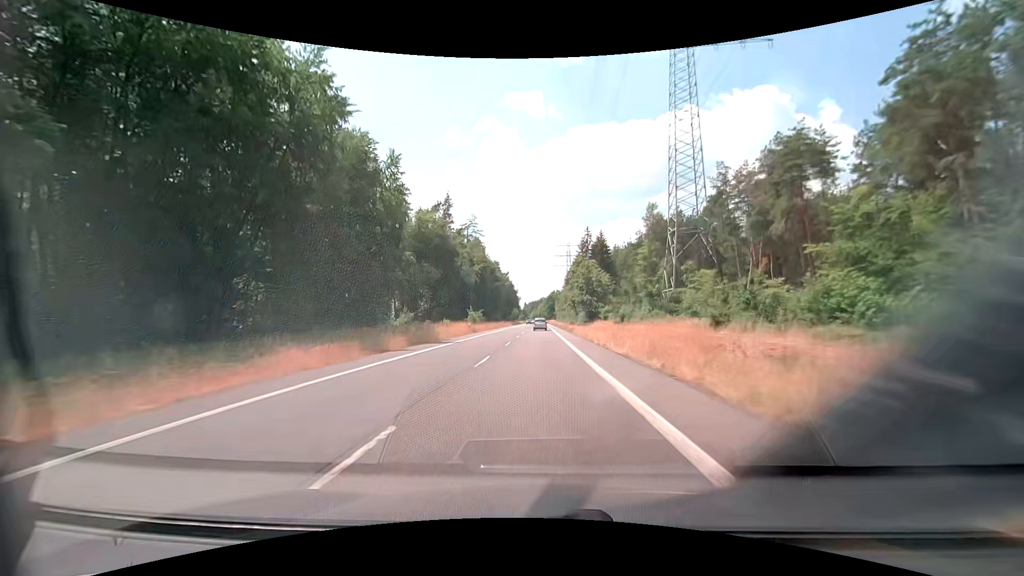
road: secondary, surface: asphalt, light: Day
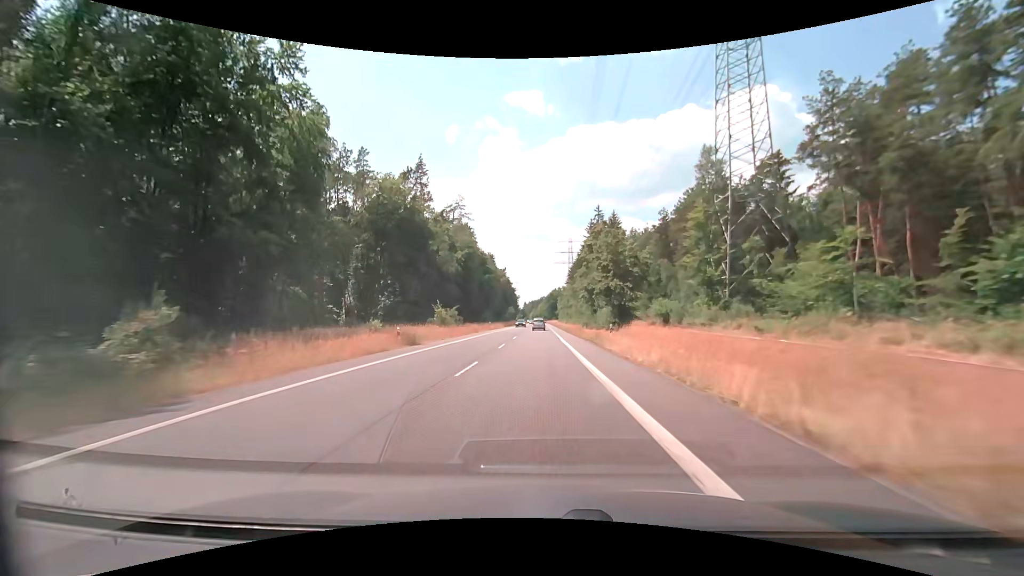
(0.0, +26.4) m; 0°
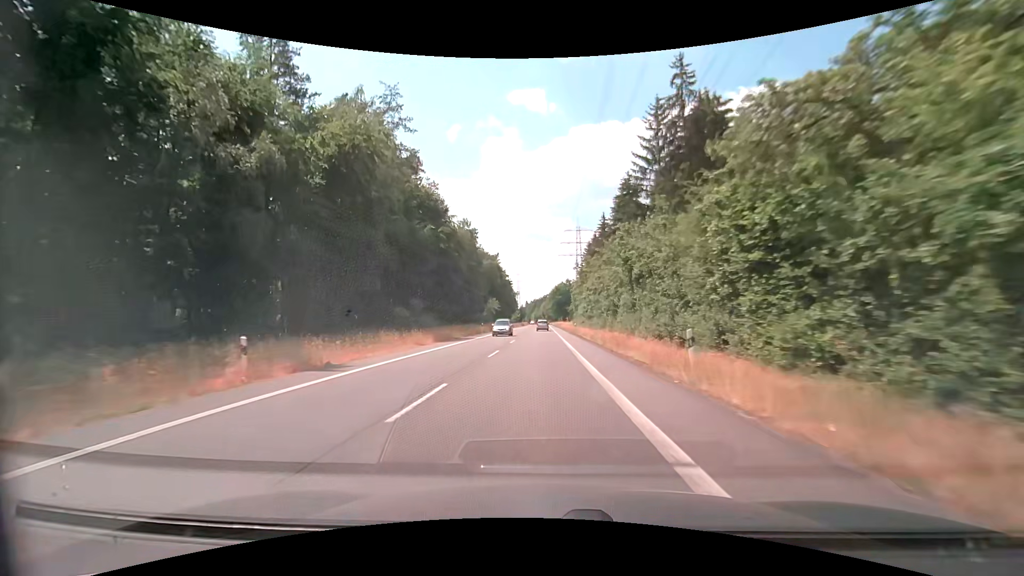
(-0.4, +65.2) m; 0°
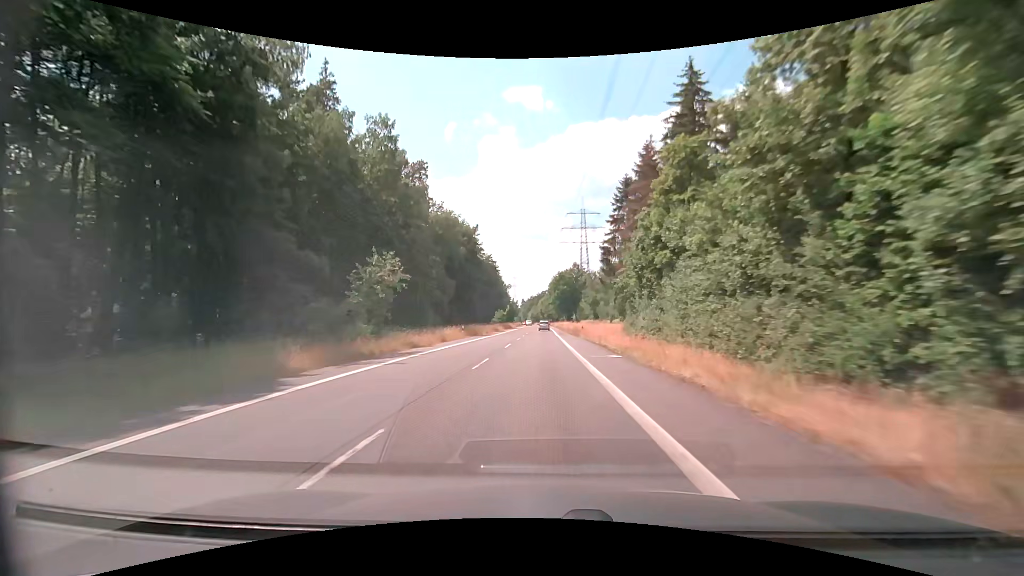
(-0.1, +64.3) m; 0°
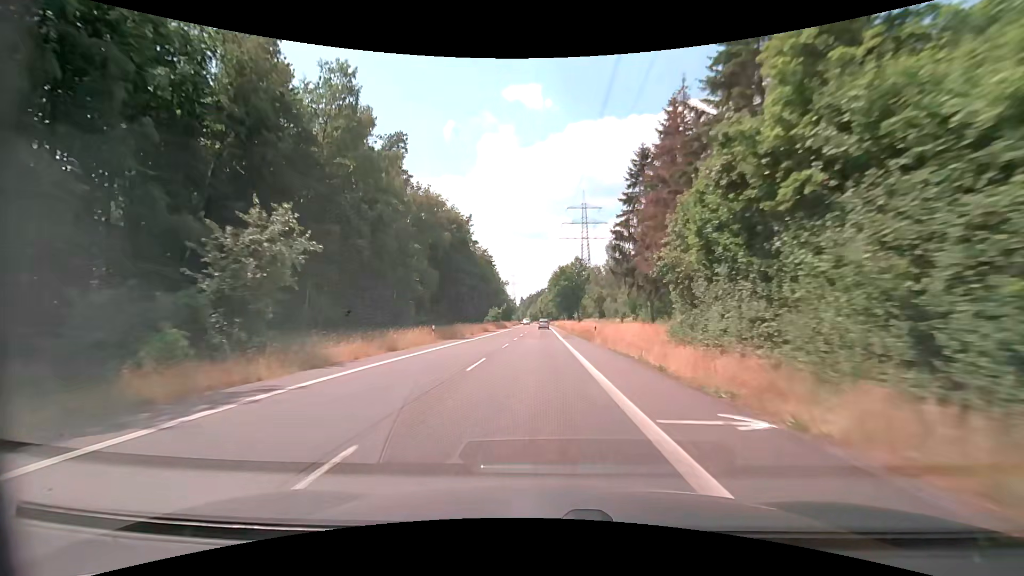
(0.0, +12.8) m; 0°
(0, +10) (0, +20) (0, +30) (0, +40) (0, +50) (0, +60) (0, +70) (0, +80) (-1, +90) (-1, +100) m
